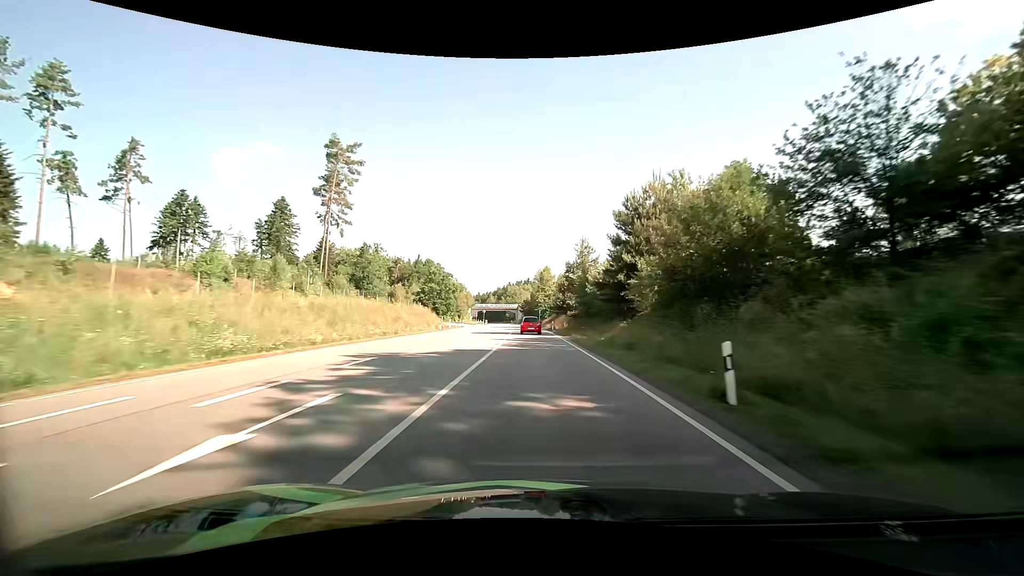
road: primary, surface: asphalt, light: Day
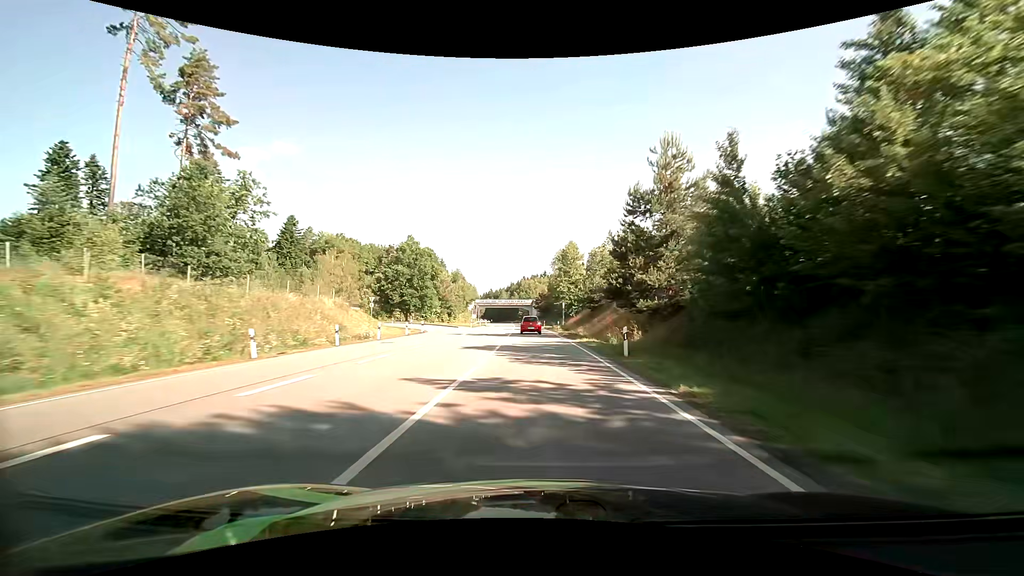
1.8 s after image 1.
(-0.7, +41.0) m; -2°
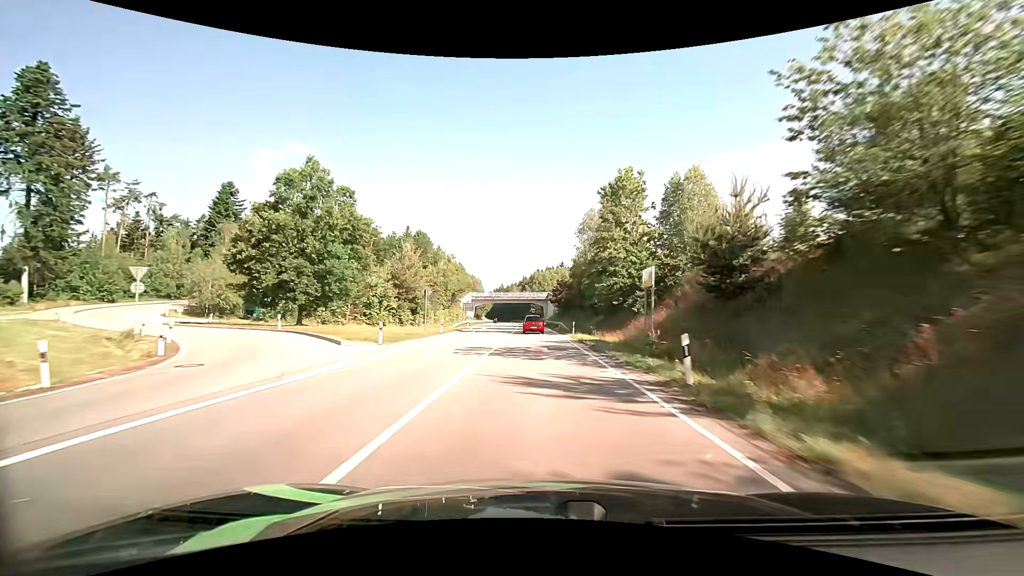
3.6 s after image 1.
(-0.5, +41.0) m; -2°
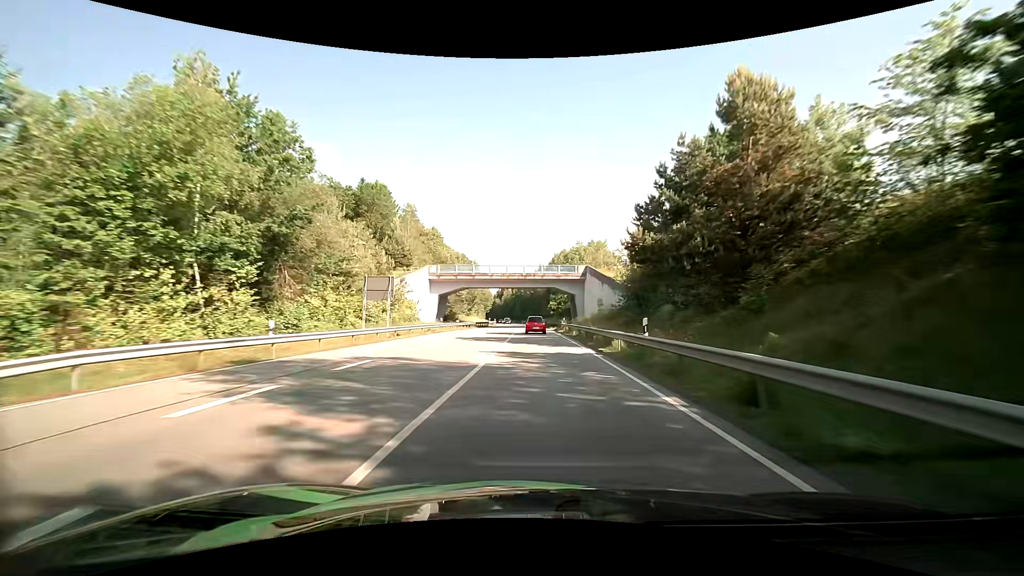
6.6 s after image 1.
(-1.3, +68.0) m; -2°
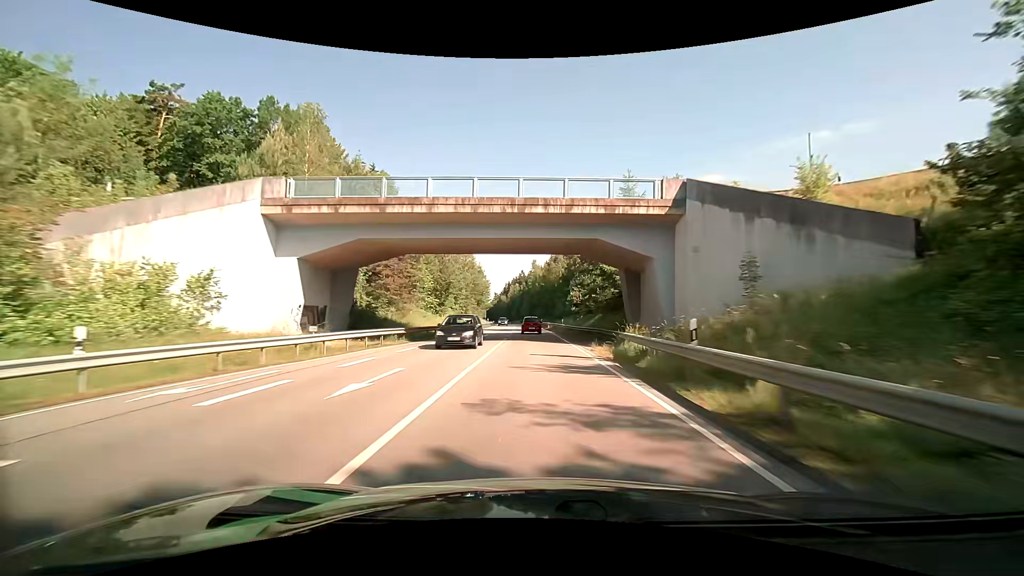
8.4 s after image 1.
(-0.4, +41.2) m; -1°
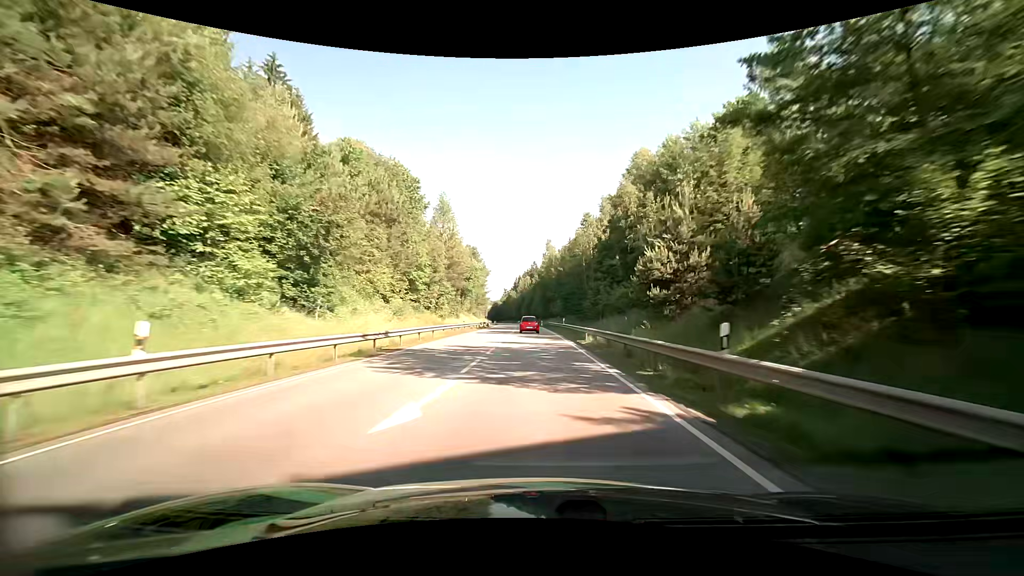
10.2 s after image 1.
(-0.5, +41.9) m; -1°
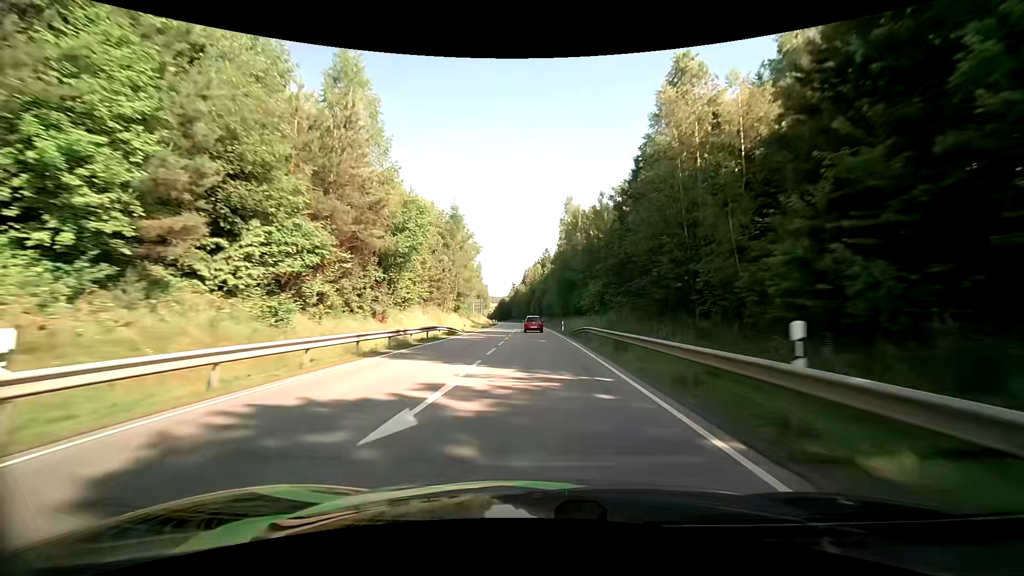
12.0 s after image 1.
(-1.0, +42.7) m; -2°
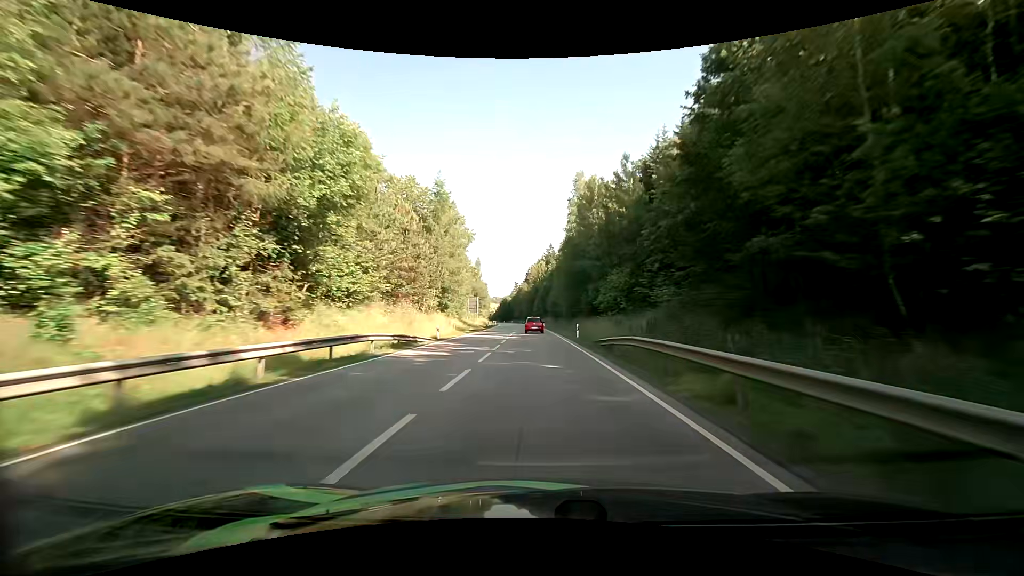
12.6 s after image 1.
(0.0, +14.5) m; 0°
(0, +10) (0, +20) (0, +30) (0, +40) (-1, +50) (-1, +60) (-1, +70) (-2, +80) (-2, +90) (-3, +100) m
